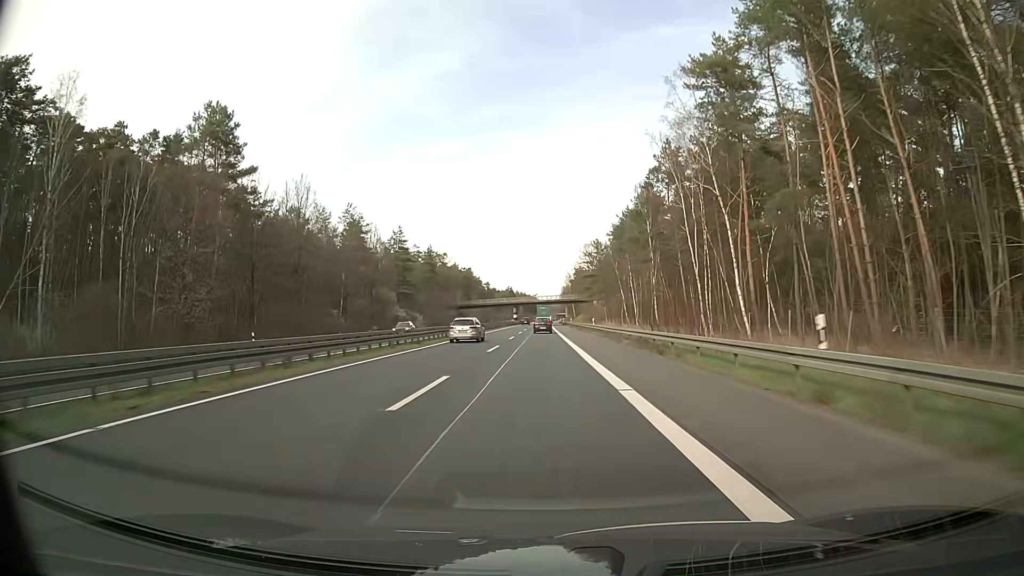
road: trunk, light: Day
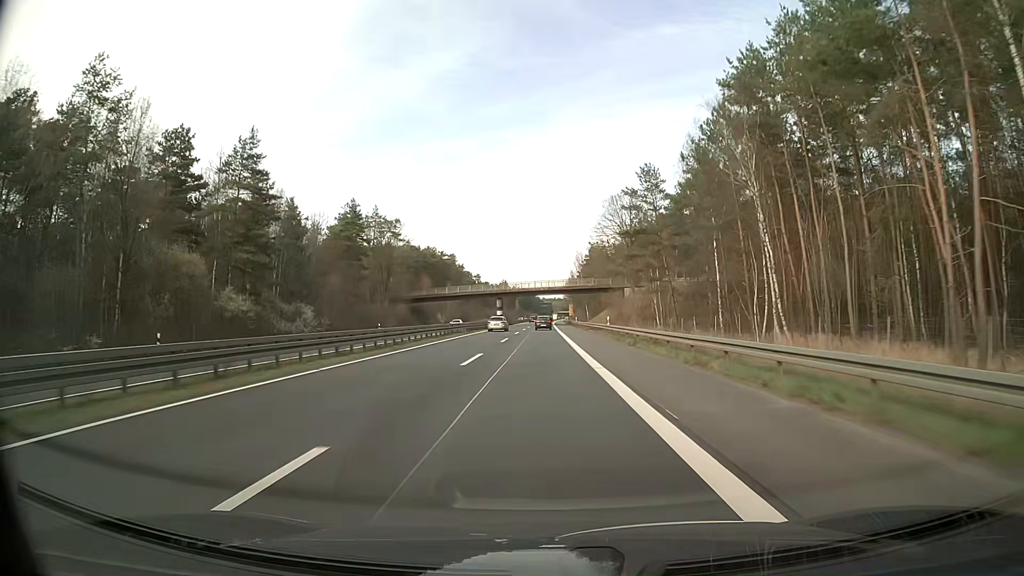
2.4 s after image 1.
(-0.1, +63.4) m; 0°
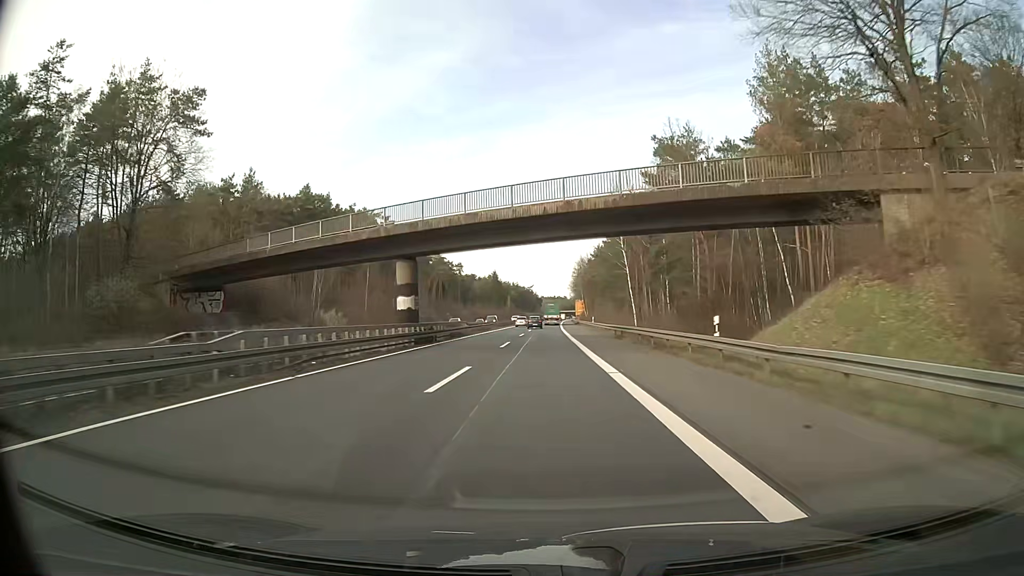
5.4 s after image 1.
(-0.3, +79.2) m; 0°
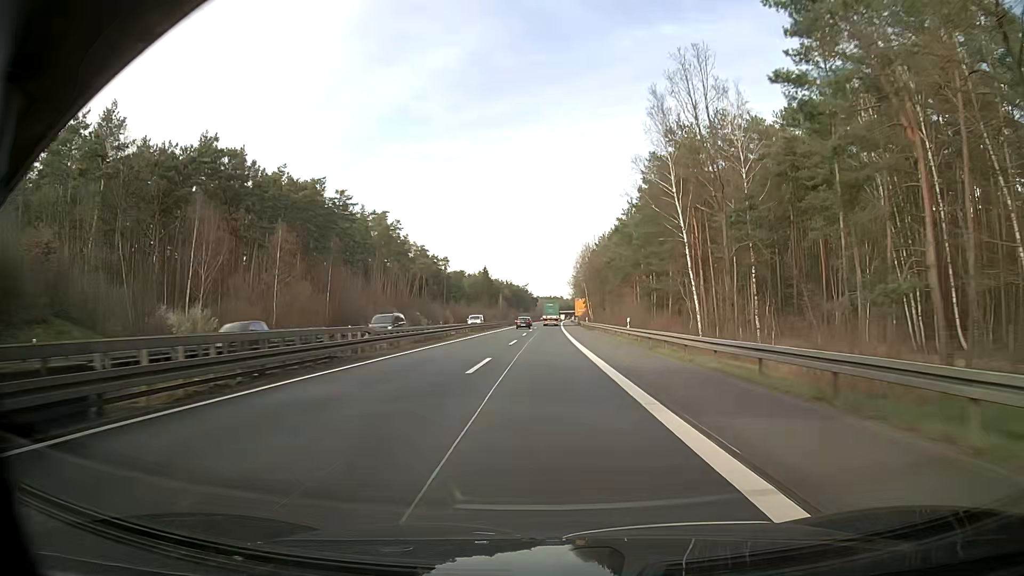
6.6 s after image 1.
(-0.1, +31.7) m; -2°
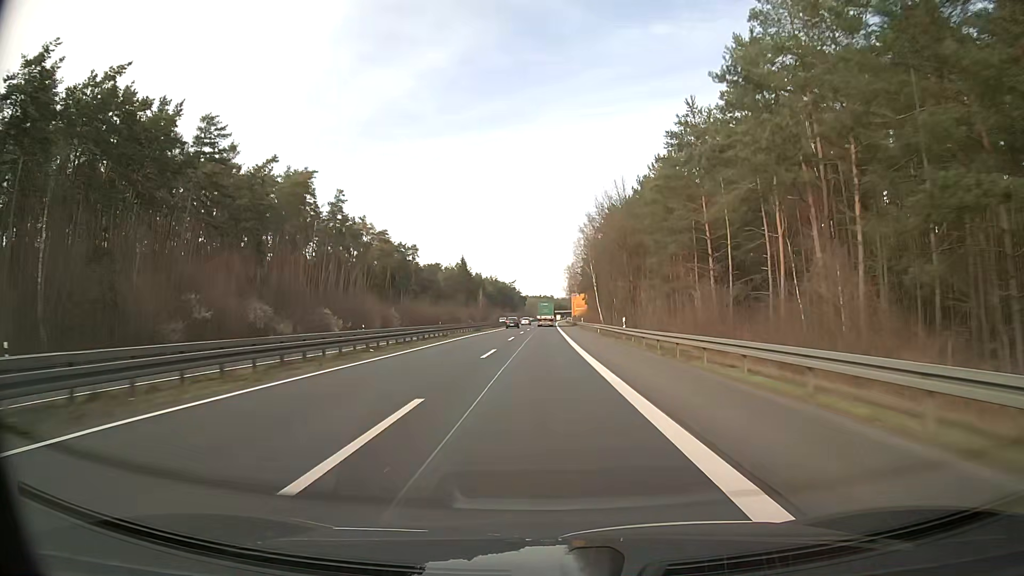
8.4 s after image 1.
(+2.2, +47.4) m; +3°
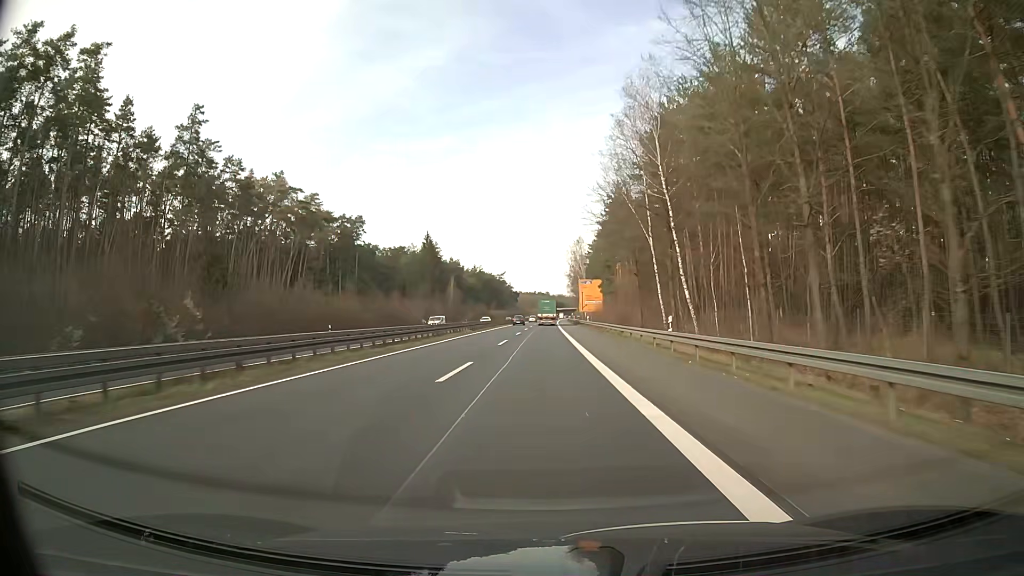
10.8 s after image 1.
(+0.2, +63.3) m; +1°
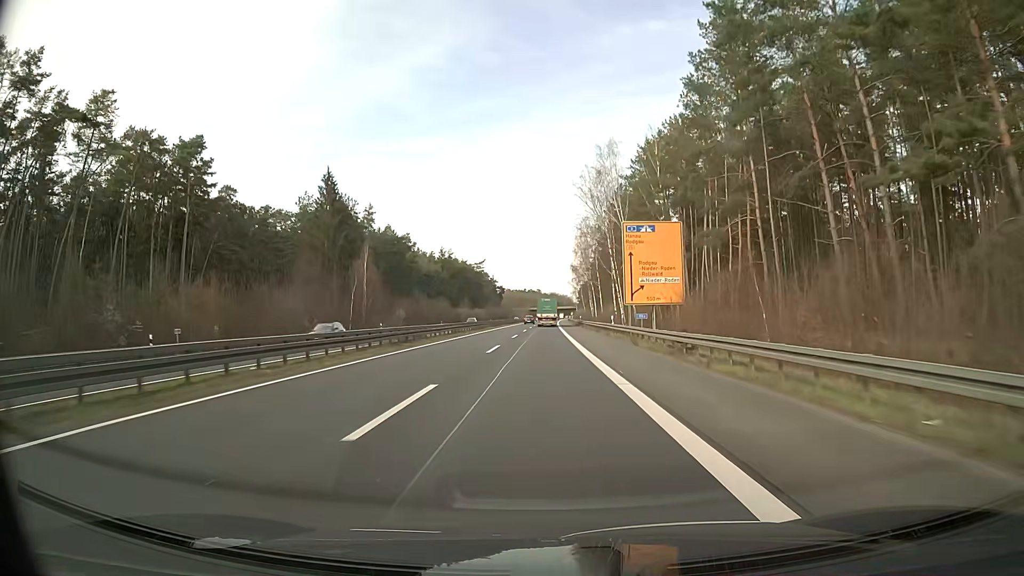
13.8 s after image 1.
(+0.1, +79.2) m; 0°
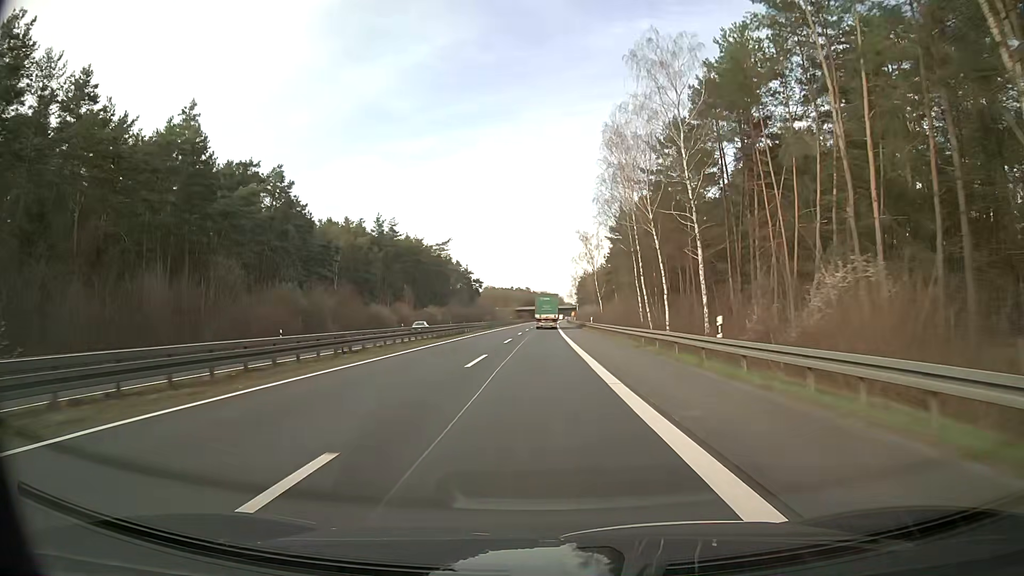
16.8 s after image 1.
(+0.6, +79.0) m; +1°
(0, +10) (0, +20) (0, +30) (0, +40) (0, +50) (0, +60) (0, +70) (0, +80) (0, +90) (0, +100) m
